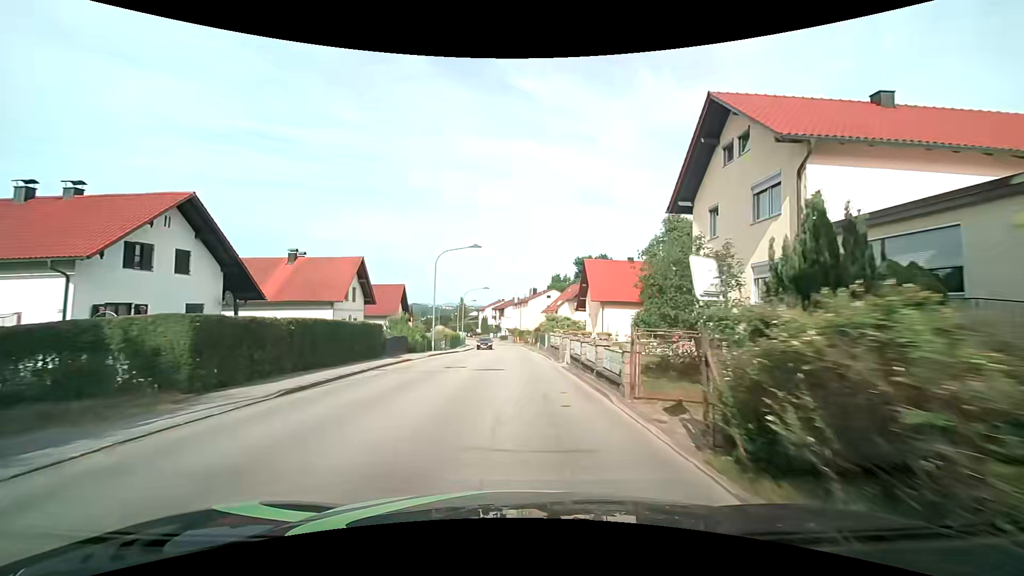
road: unclassified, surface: asphalt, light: Day
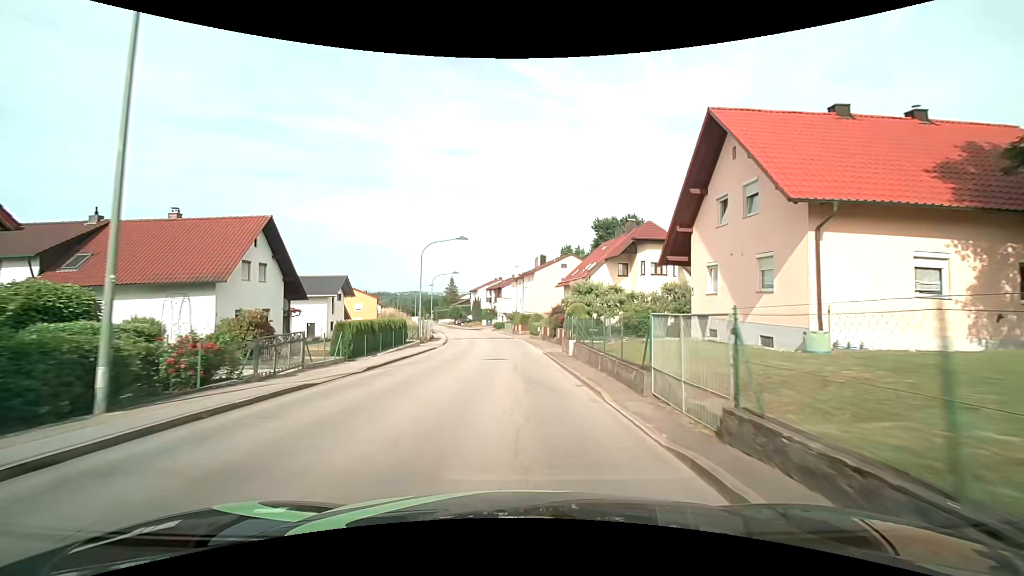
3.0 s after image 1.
(-0.1, +34.0) m; 0°
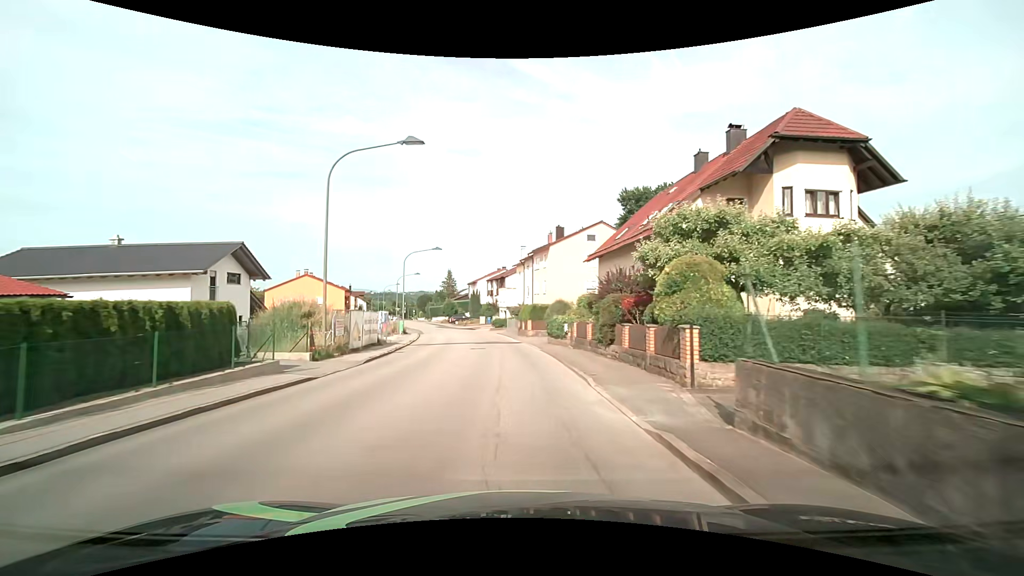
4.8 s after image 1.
(+0.1, +22.0) m; 0°
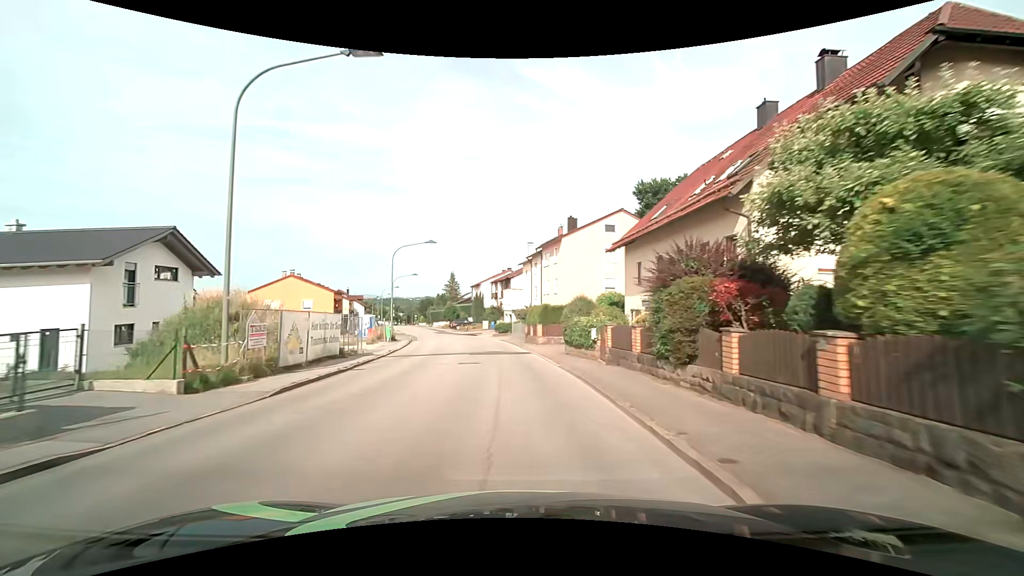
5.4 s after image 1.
(0.0, +7.3) m; 0°
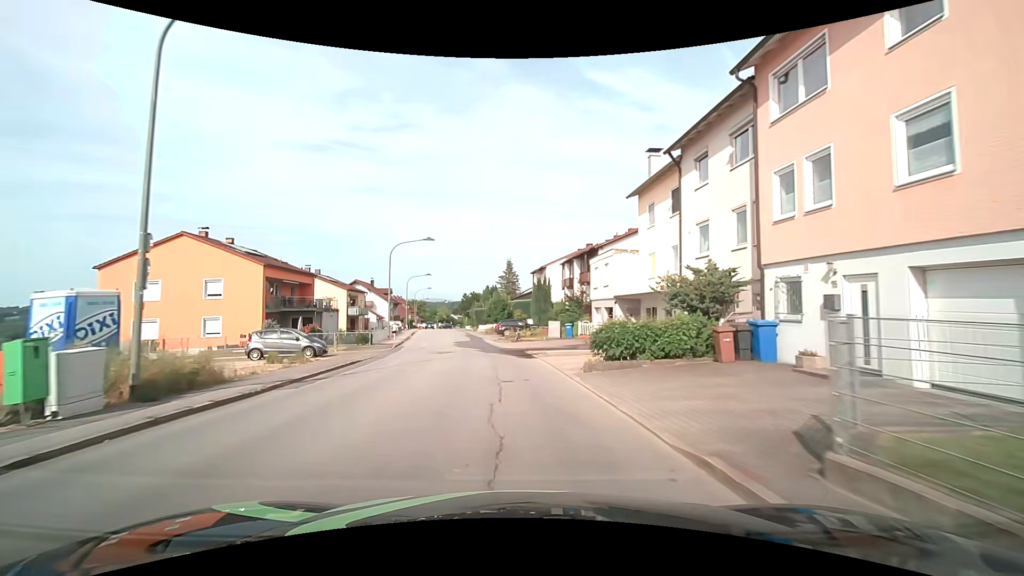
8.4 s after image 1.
(-2.5, +35.8) m; -8°
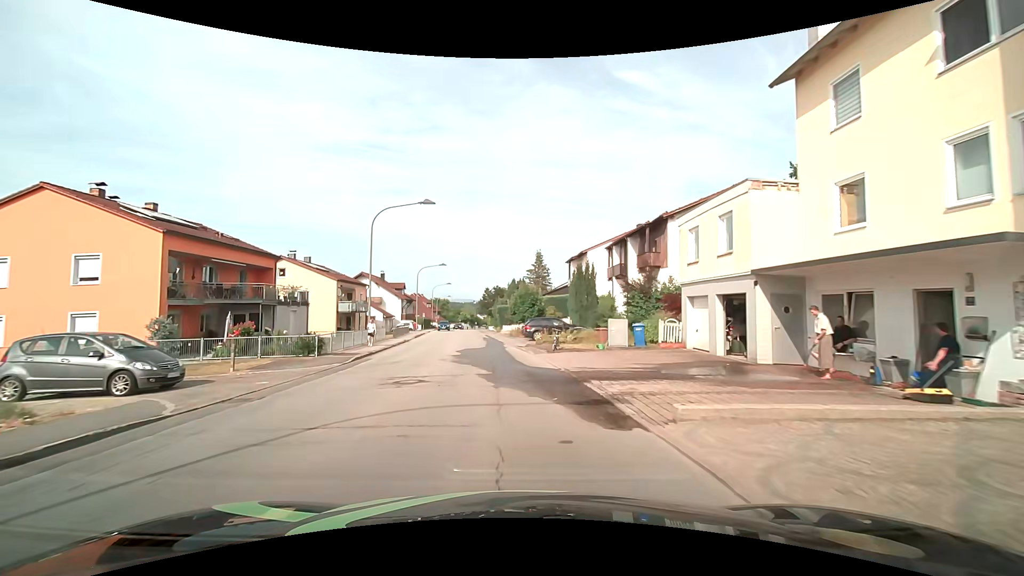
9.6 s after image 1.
(-0.4, +13.8) m; -3°
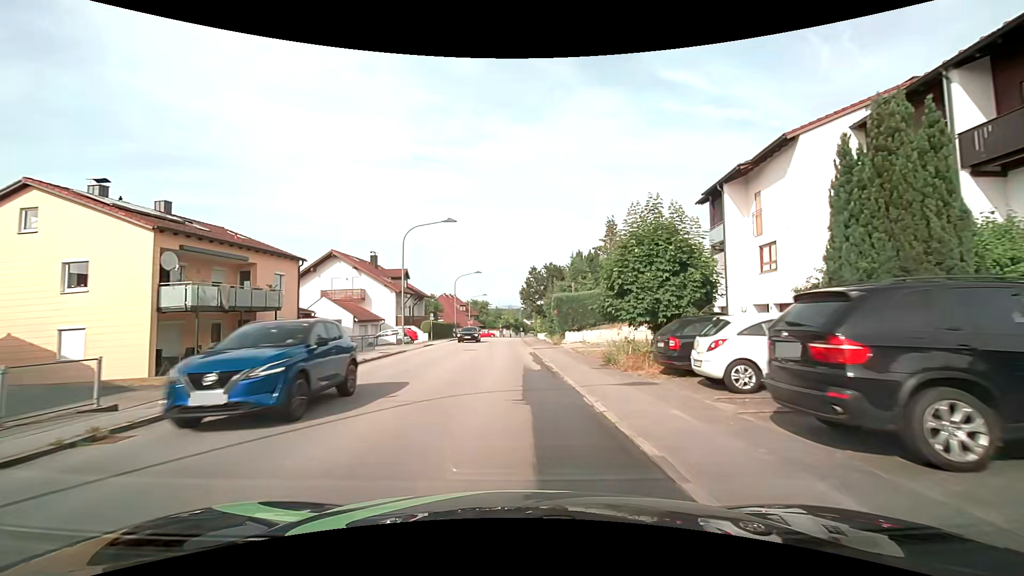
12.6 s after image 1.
(-1.8, +32.3) m; -5°
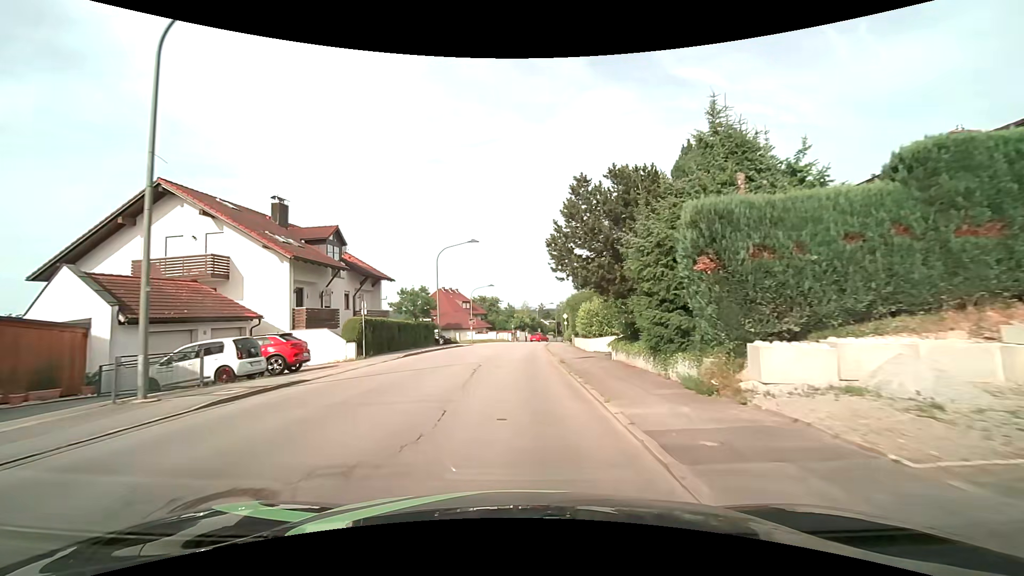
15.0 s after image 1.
(-0.4, +26.4) m; -2°
(0, +10) (0, +20) (0, +30) (+1, +40) (+1, +50) (+2, +60) (+3, +70) (+5, +80) (+7, +90) (+8, +99) m
